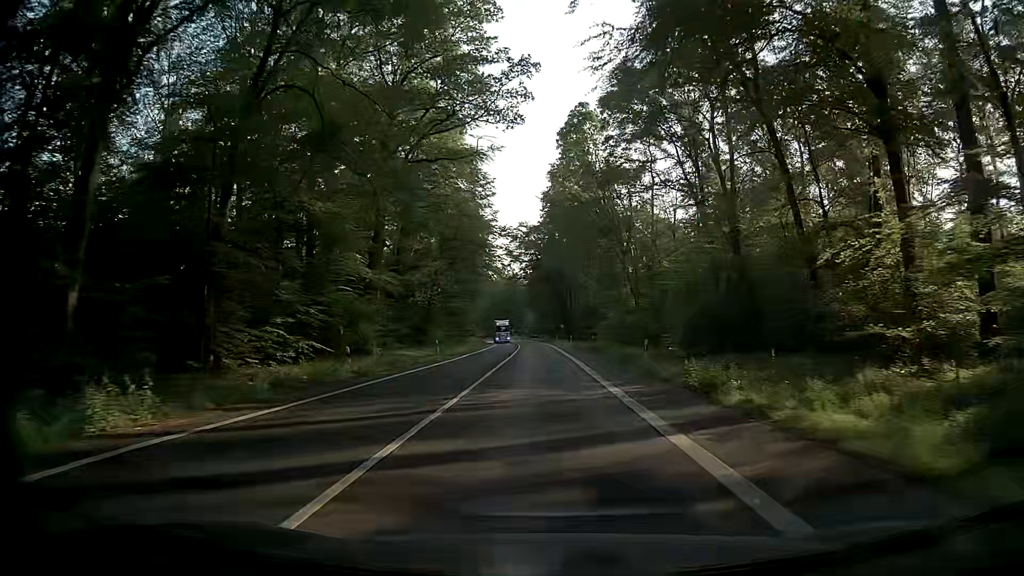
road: secondary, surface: asphalt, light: Day
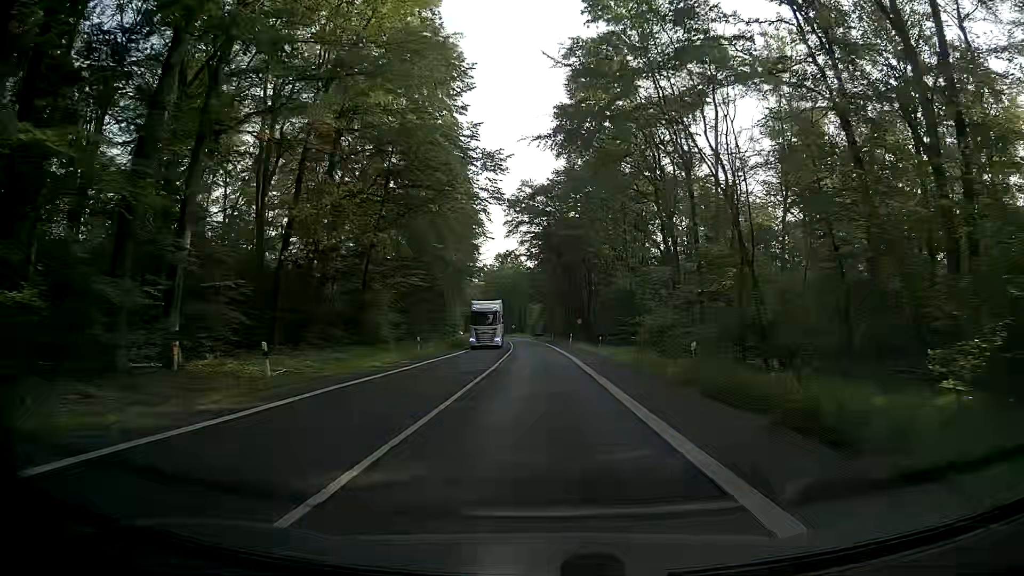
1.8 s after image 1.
(-0.3, +32.8) m; -1°
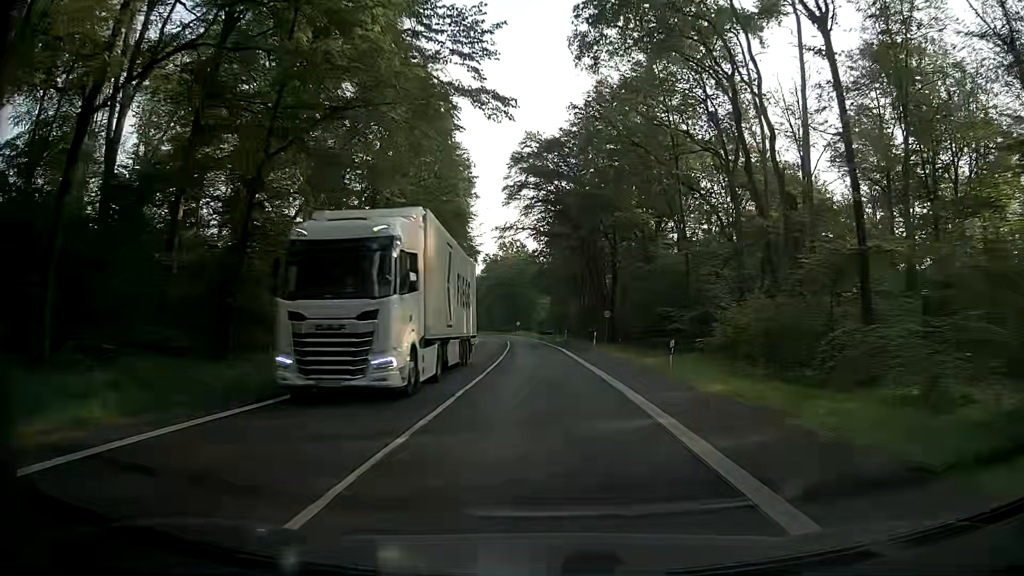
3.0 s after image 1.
(-0.3, +21.9) m; -1°
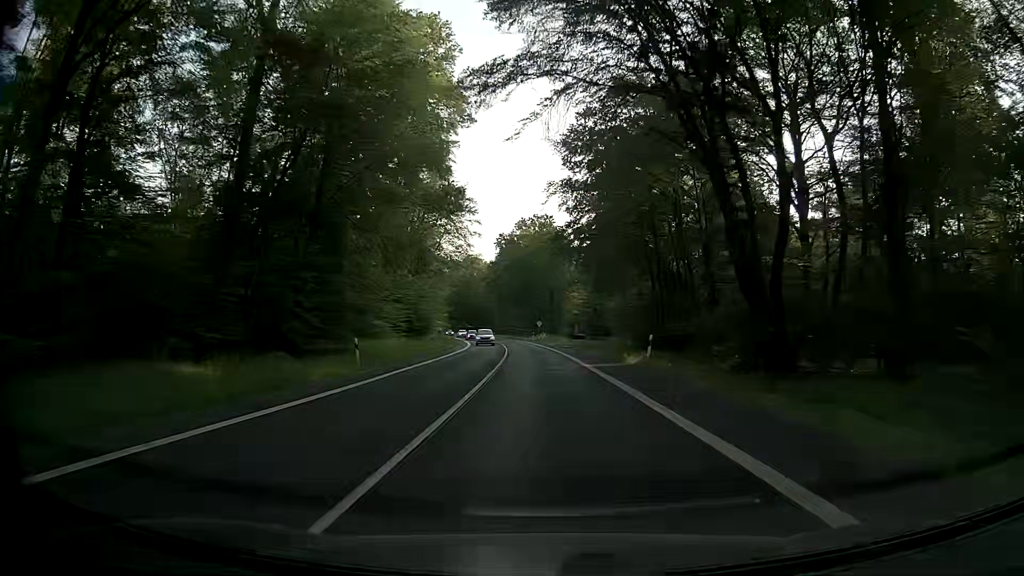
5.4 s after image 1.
(-0.7, +43.7) m; -2°
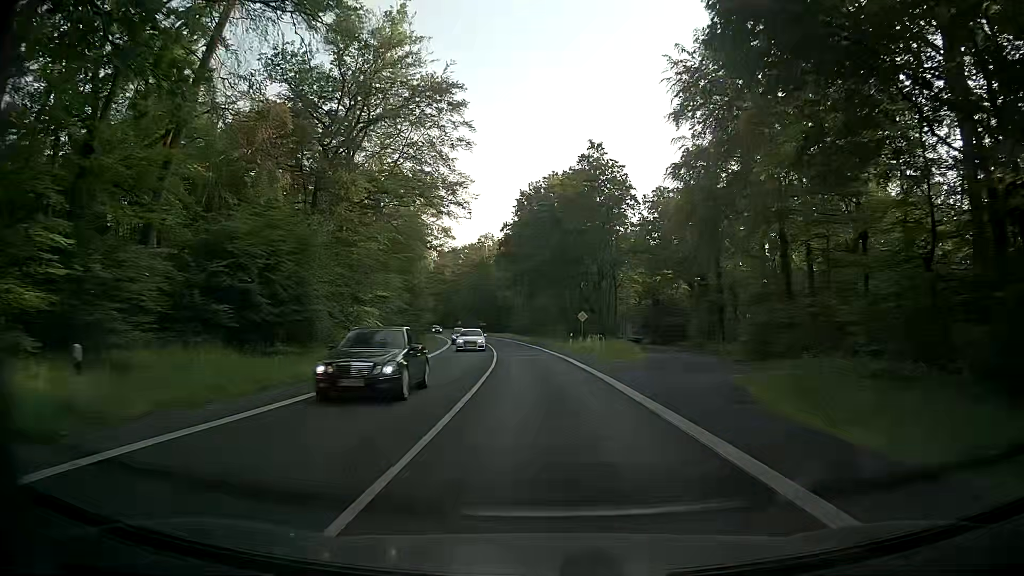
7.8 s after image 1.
(-0.7, +43.6) m; -3°
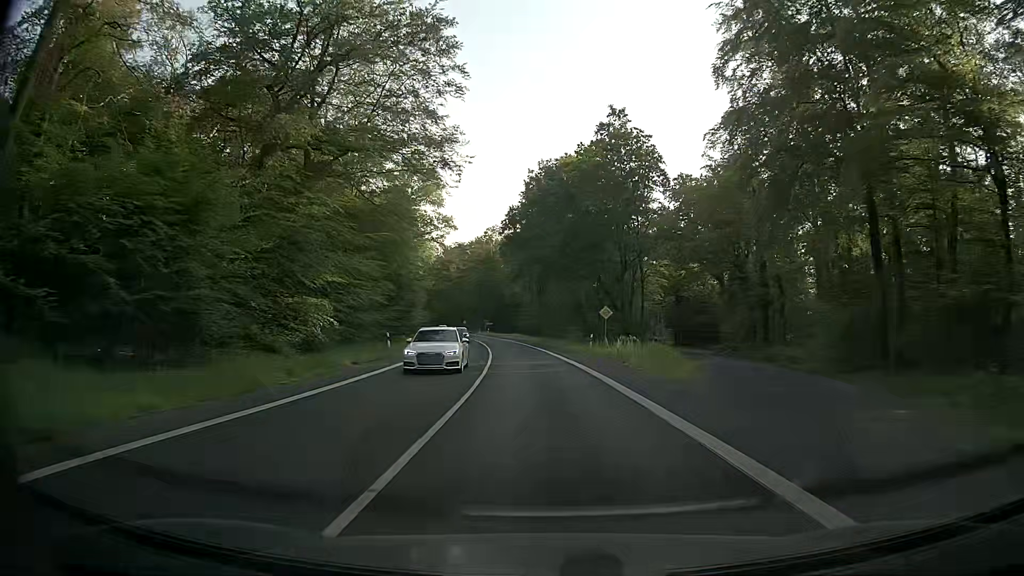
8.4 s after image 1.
(0.0, +10.9) m; -1°
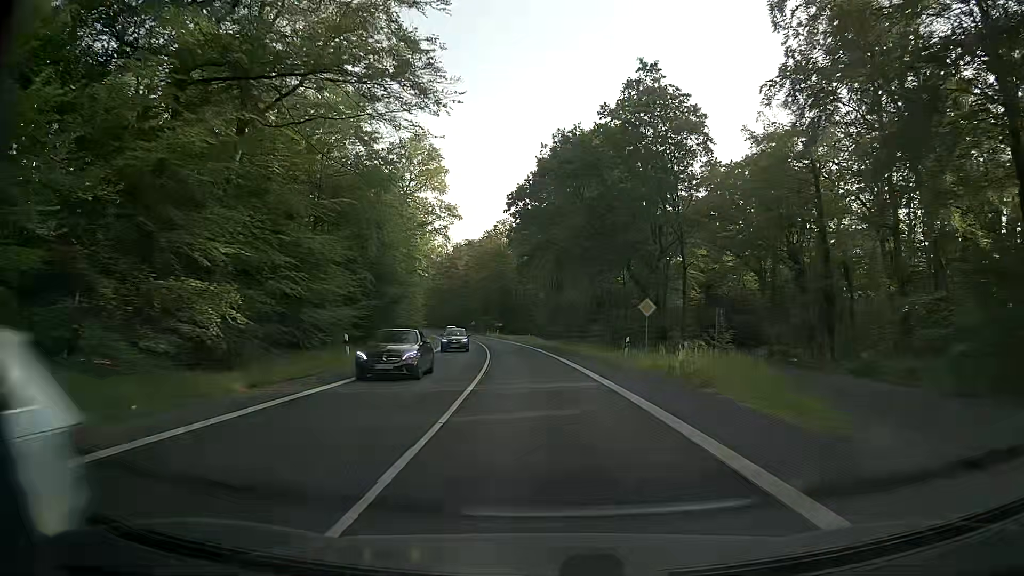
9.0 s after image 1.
(0.0, +10.9) m; 0°
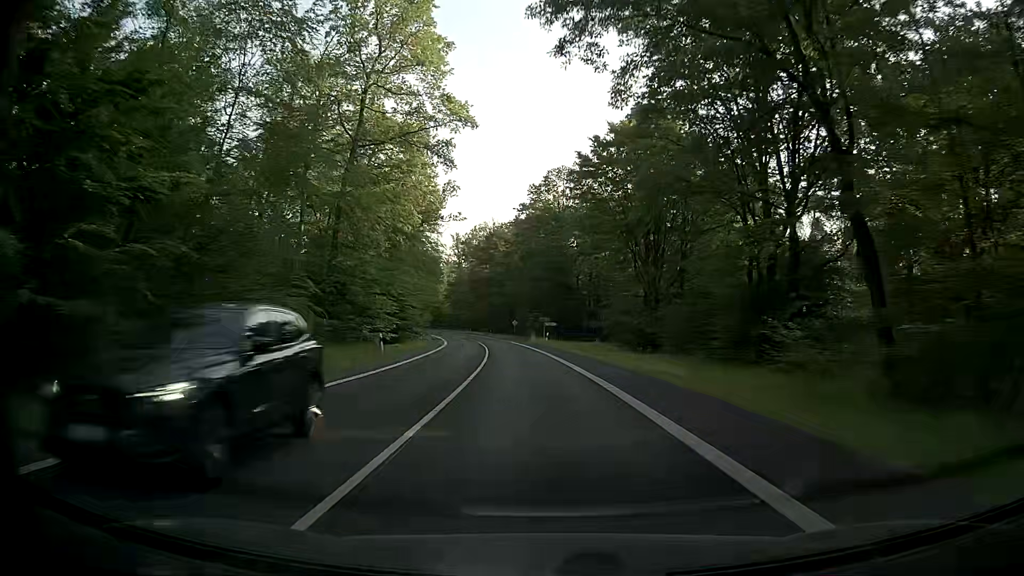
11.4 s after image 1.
(-2.4, +43.5) m; -6°
(0, +10) (0, +20) (-1, +30) (-2, +40) (-3, +50) (-4, +60) (-5, +70) (-7, +80) (-9, +89) (-11, +99) m
